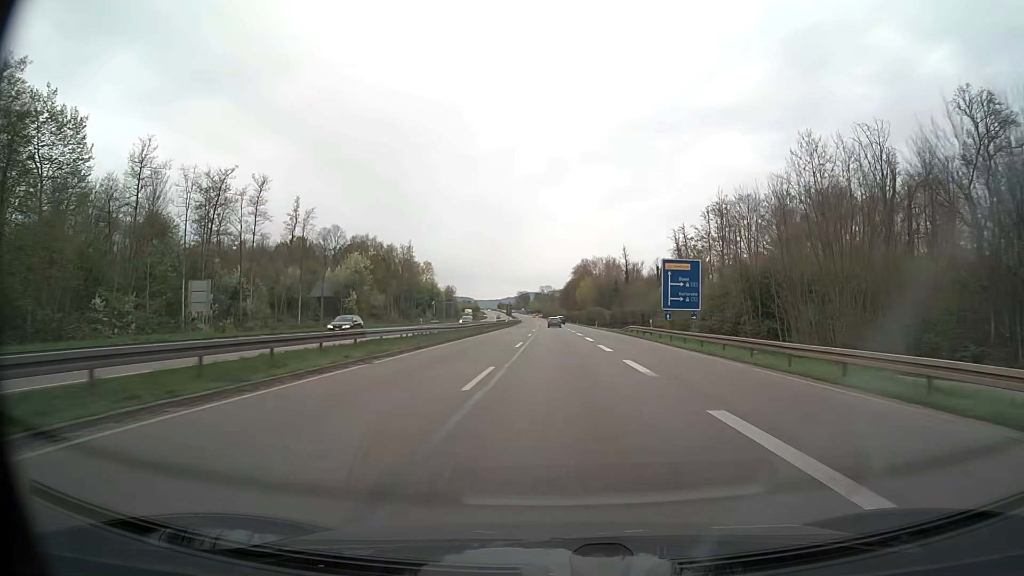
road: trunk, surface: asphalt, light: Day
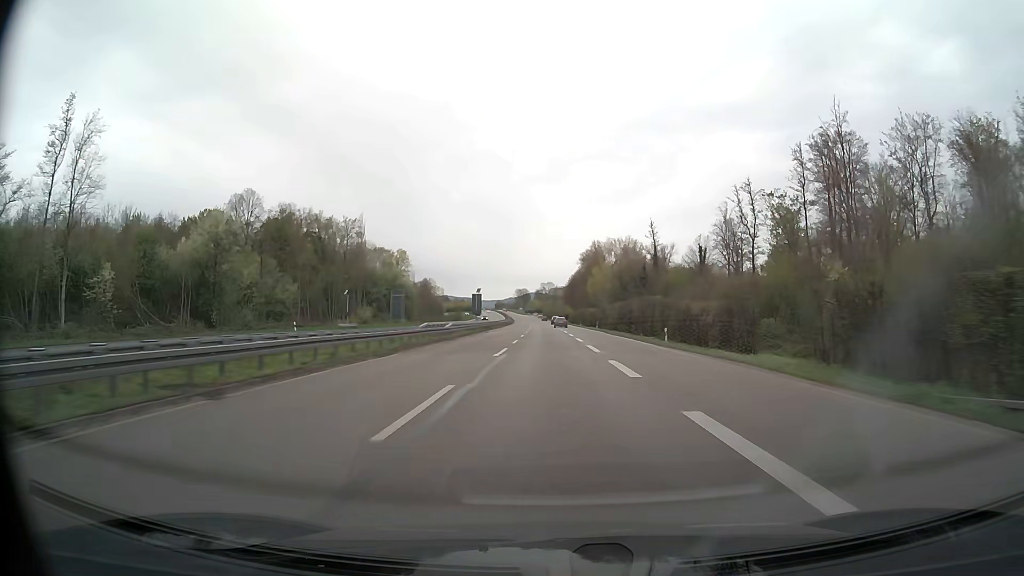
(0.0, +60.3) m; 0°
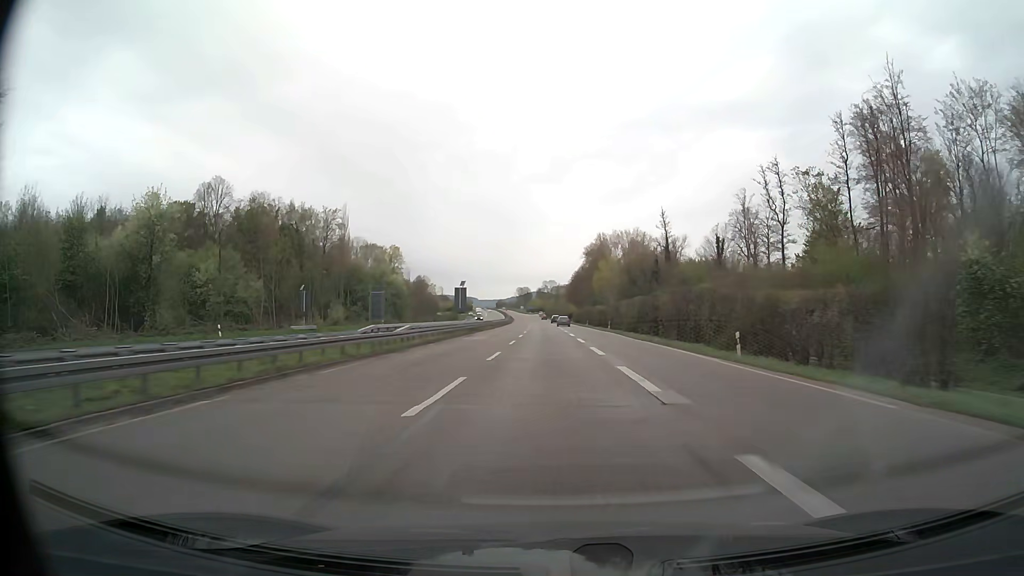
(0.0, +15.0) m; 0°
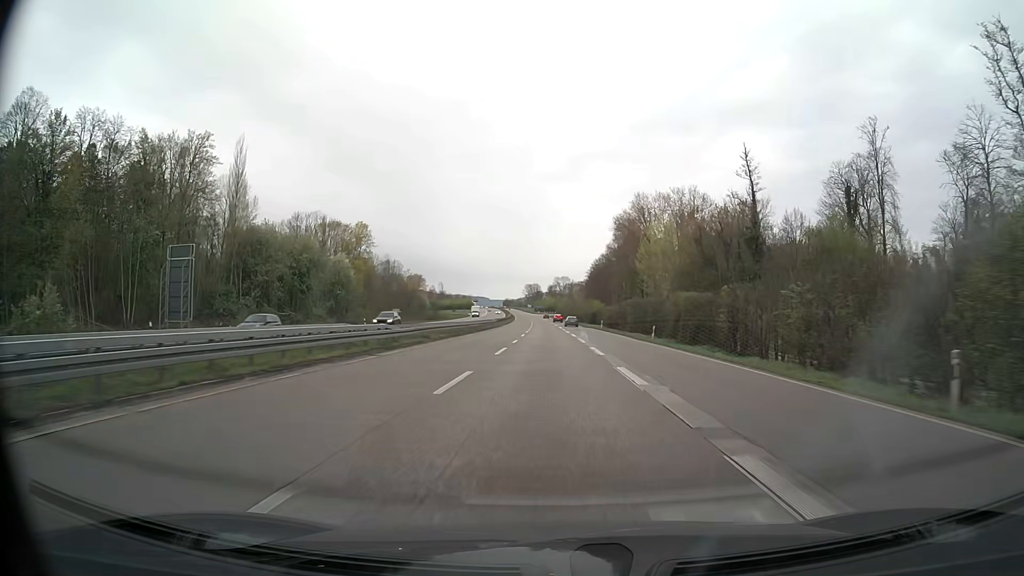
(-0.7, +59.7) m; -1°
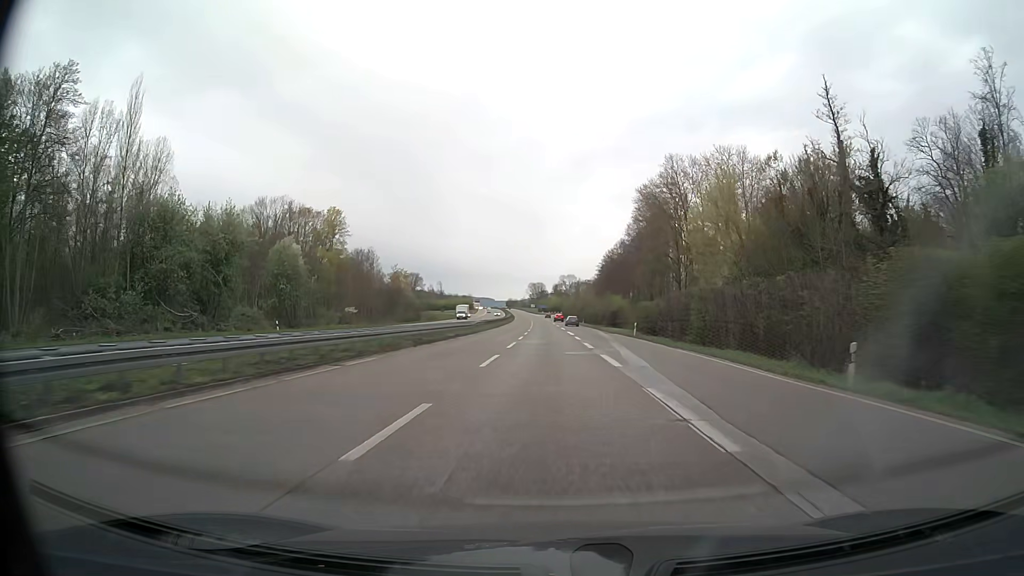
(-0.1, +29.4) m; 0°
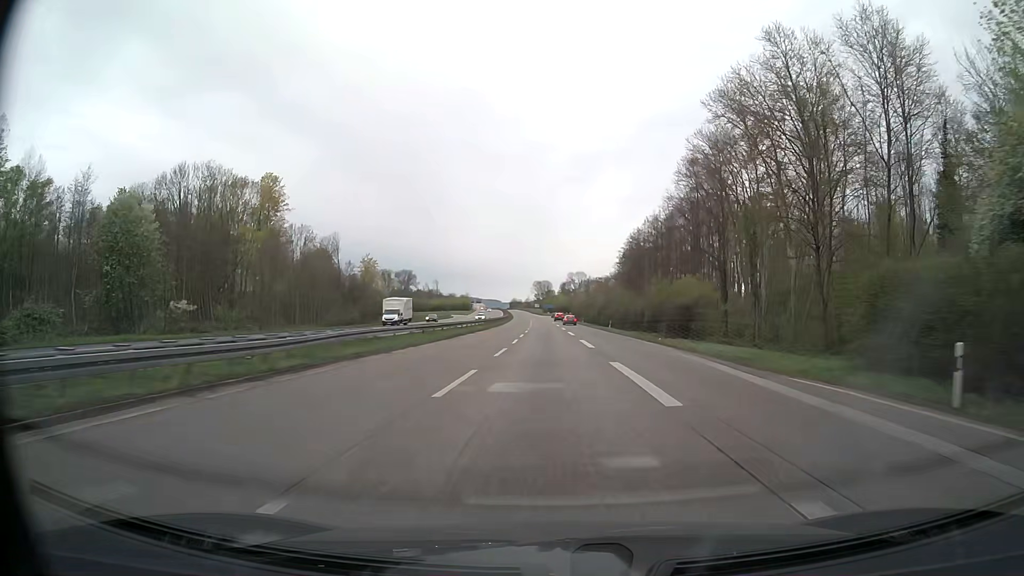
(-0.2, +43.8) m; -1°
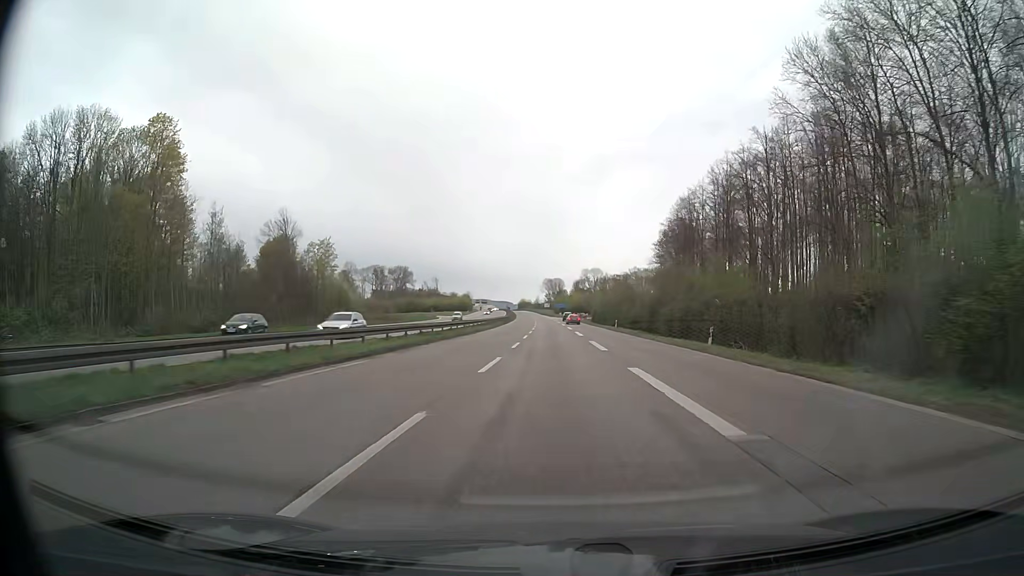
(-0.5, +43.3) m; -1°
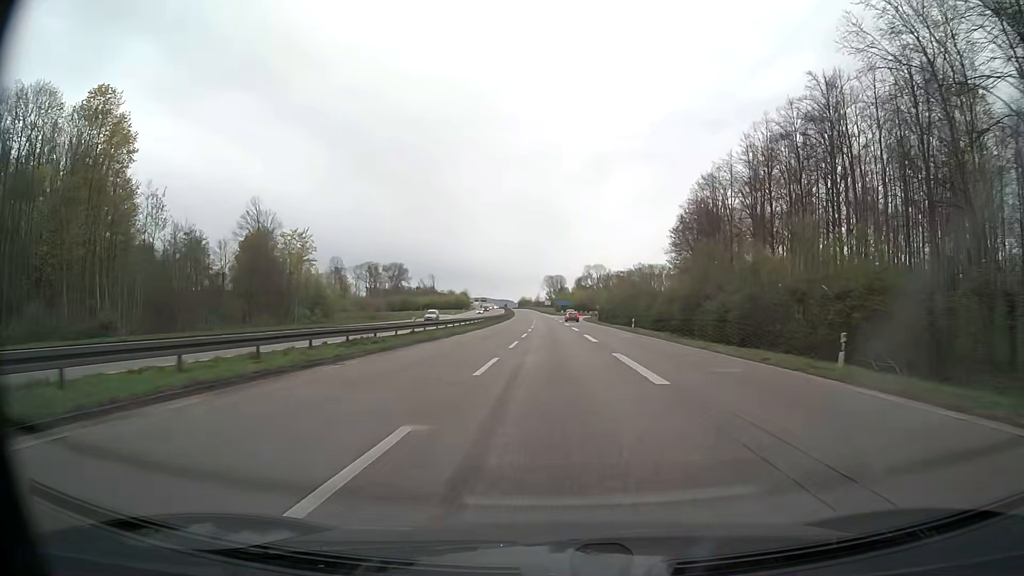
(0.0, +14.3) m; 0°
(0, +10) (0, +20) (0, +30) (0, +40) (0, +50) (0, +60) (0, +70) (-1, +80) (-1, +90) (-1, +100) m
